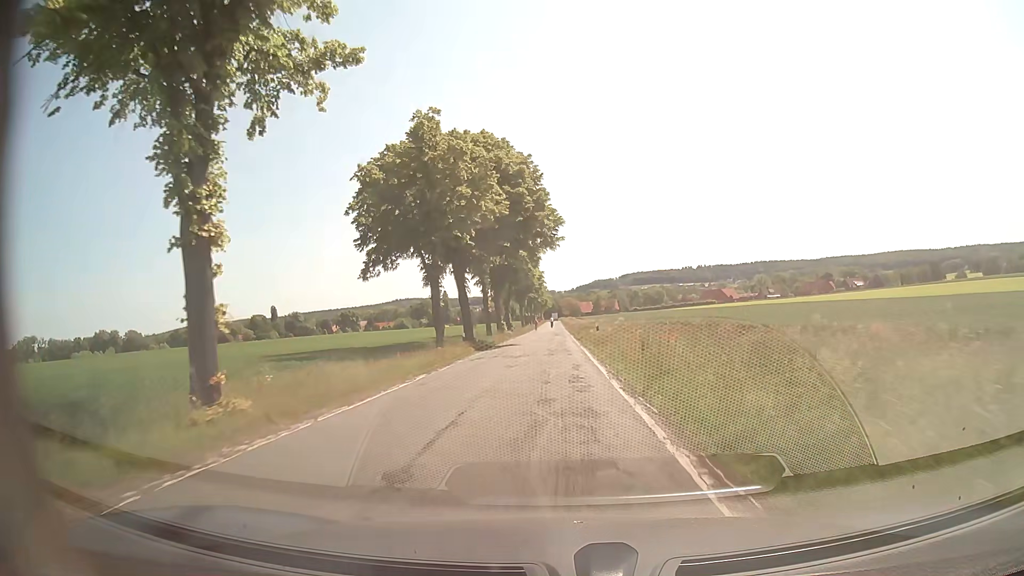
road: secondary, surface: asphalt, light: Day
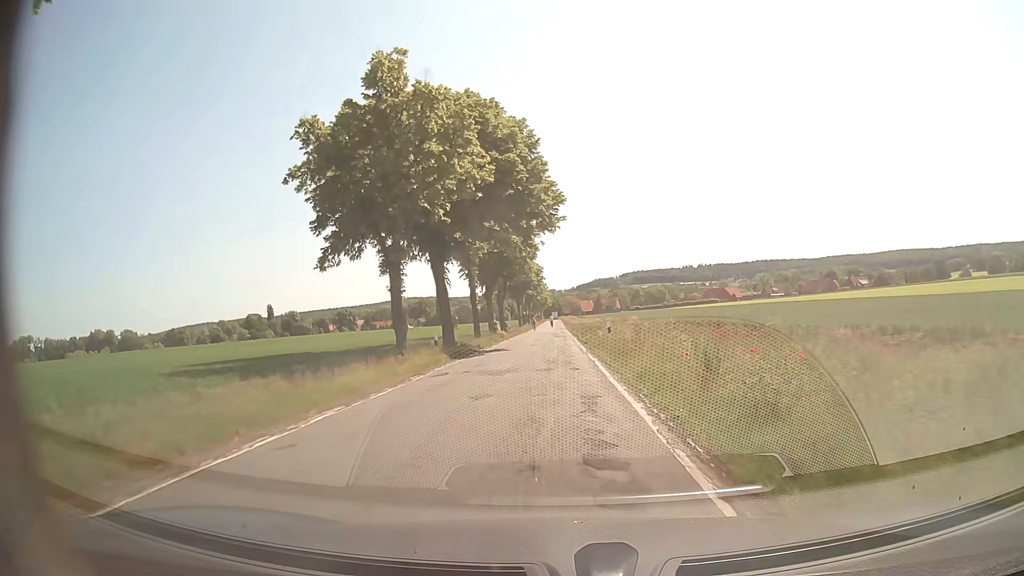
(0.0, +8.3) m; 0°
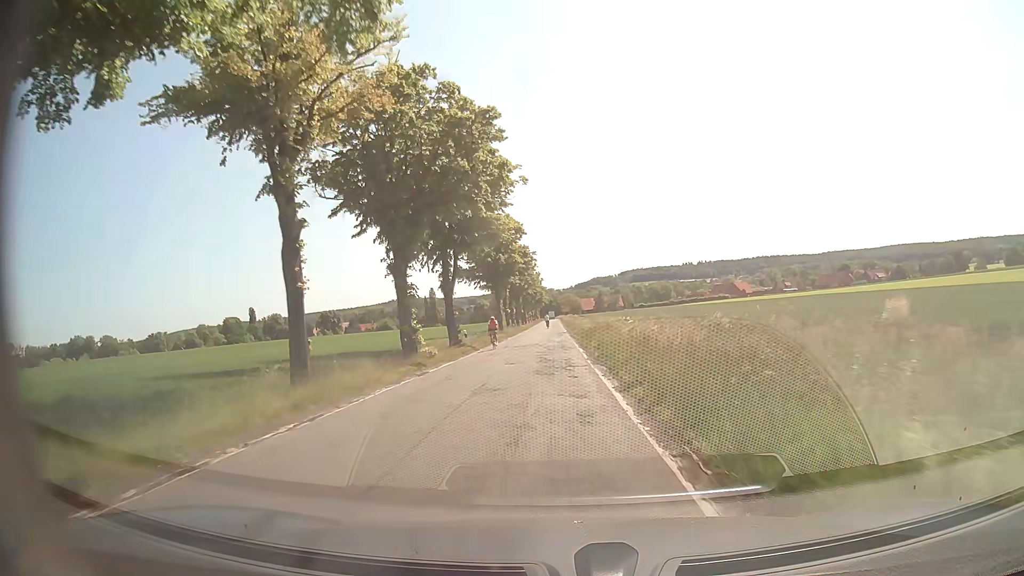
(+0.2, +33.0) m; 0°
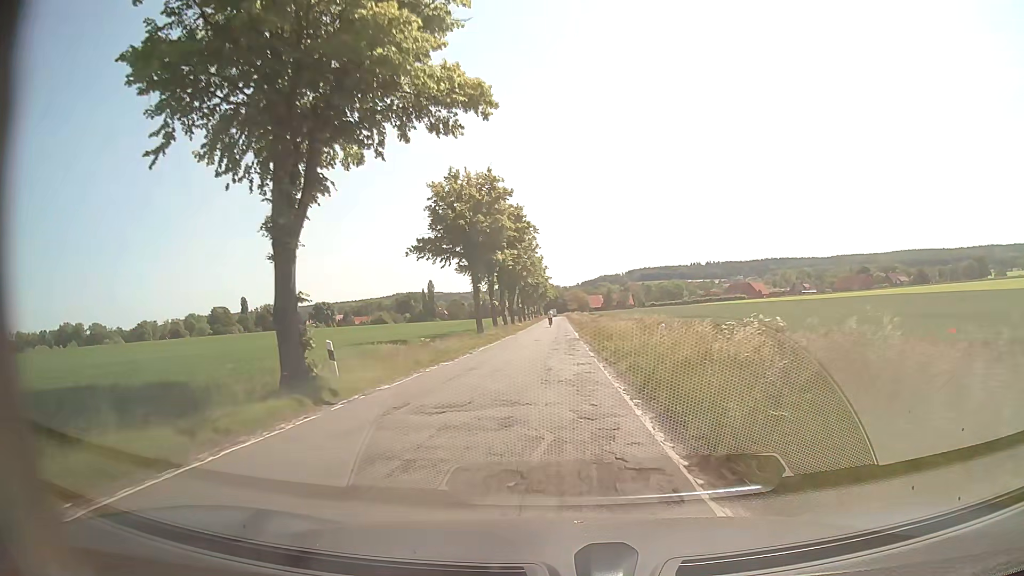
(-0.3, +24.7) m; -1°
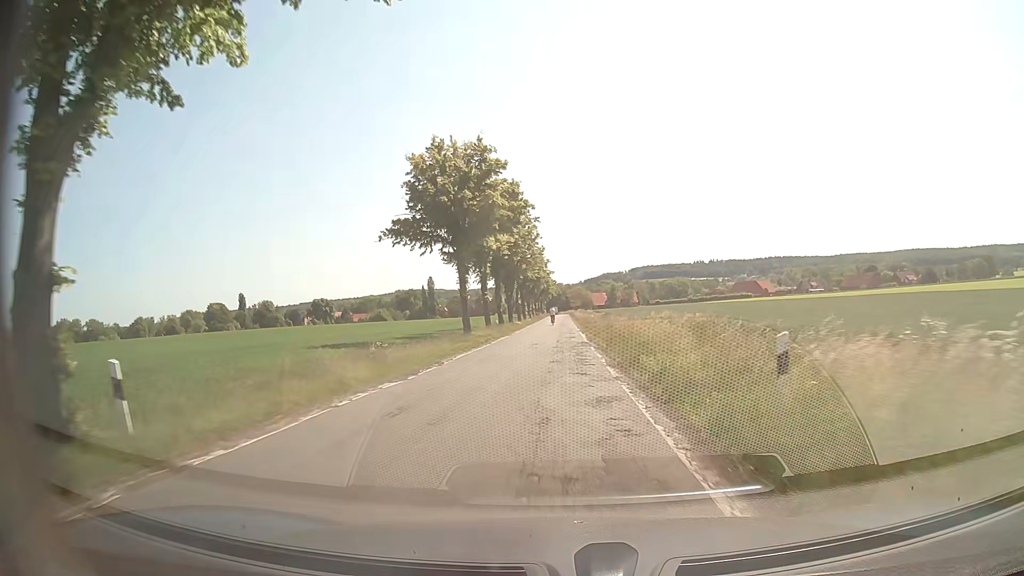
(0.0, +8.2) m; 0°
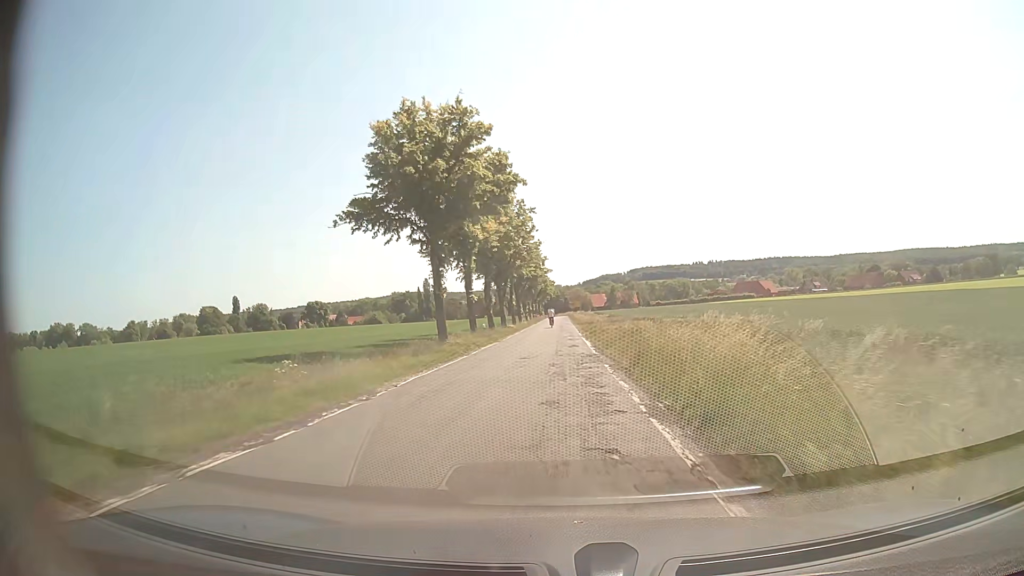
(0.0, +8.2) m; 0°
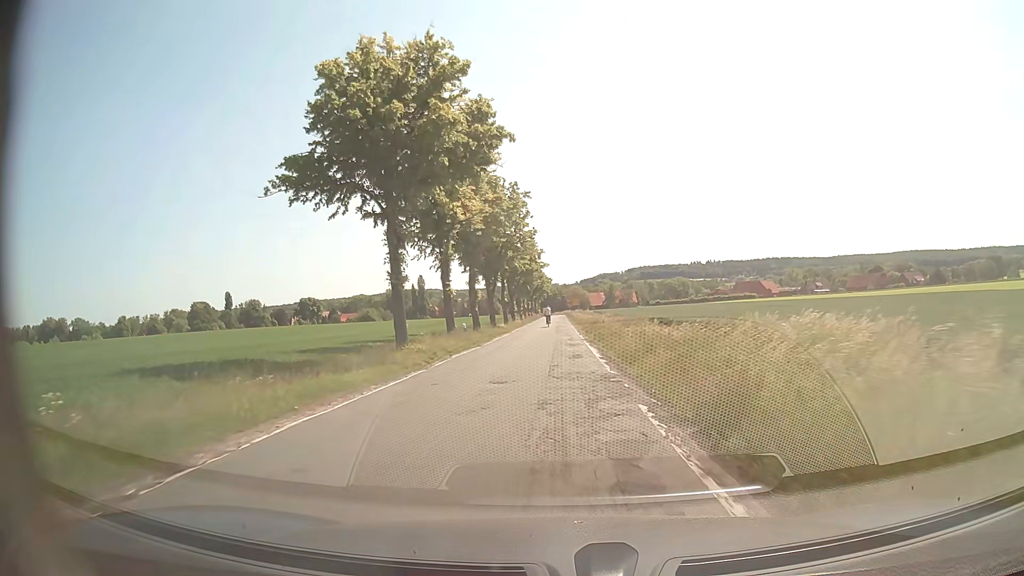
(0.0, +8.0) m; 0°
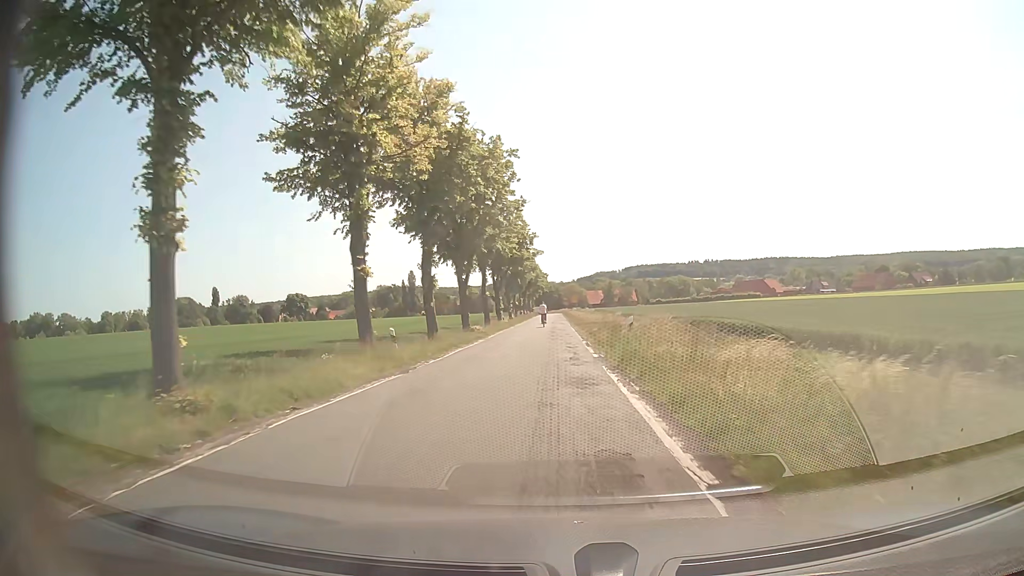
(0.0, +15.3) m; 0°
(0, +10) (0, +20) (0, +30) (0, +40) (0, +50) (0, +60) (-1, +70) (-1, +80) (-1, +90) (-1, +100) m
